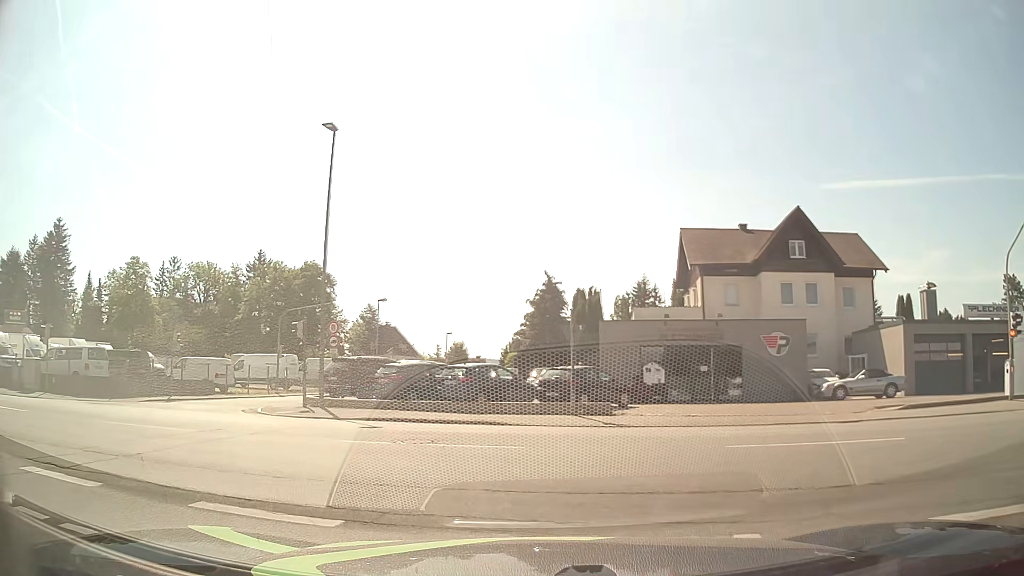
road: residential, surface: asphalt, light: Day
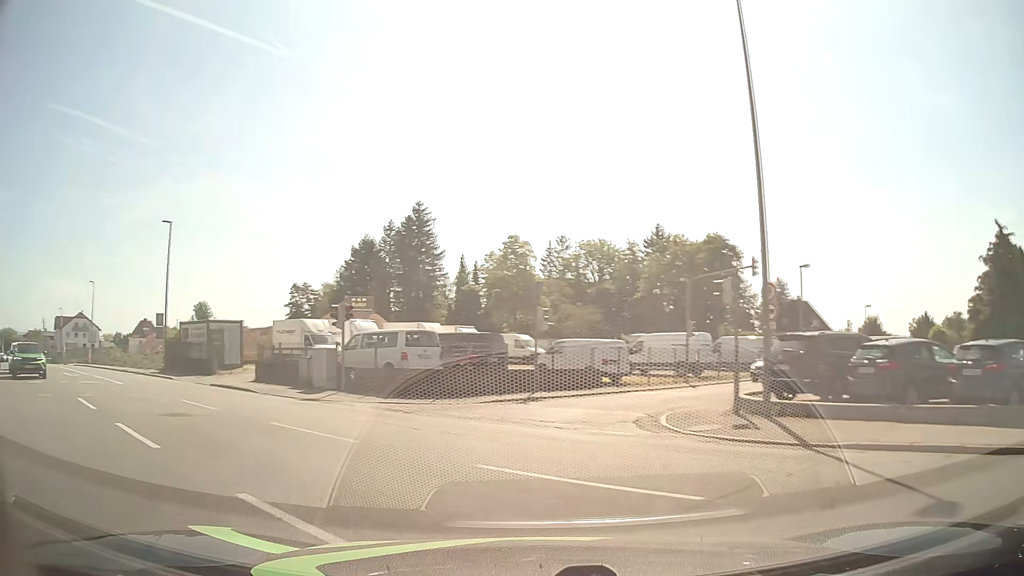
(-2.6, +9.1) m; -34°
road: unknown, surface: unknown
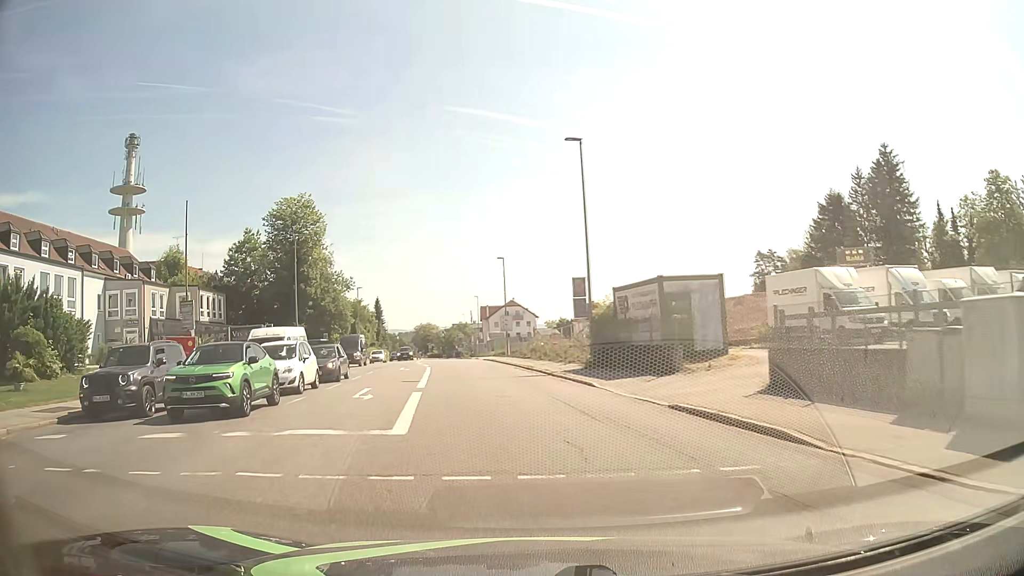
(-7.0, +16.4) m; -39°
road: tertiary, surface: asphalt
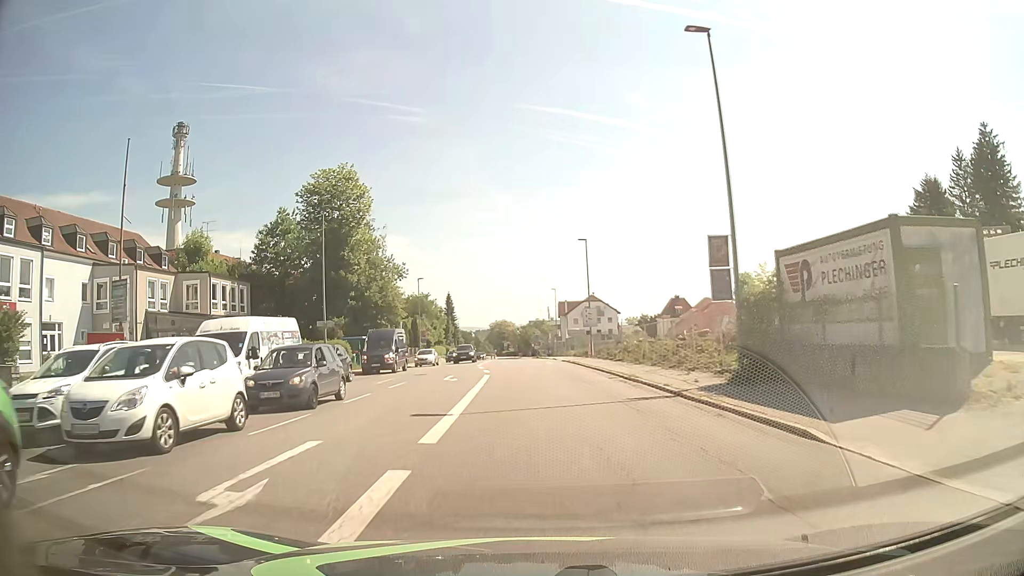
(-0.9, +11.5) m; -7°
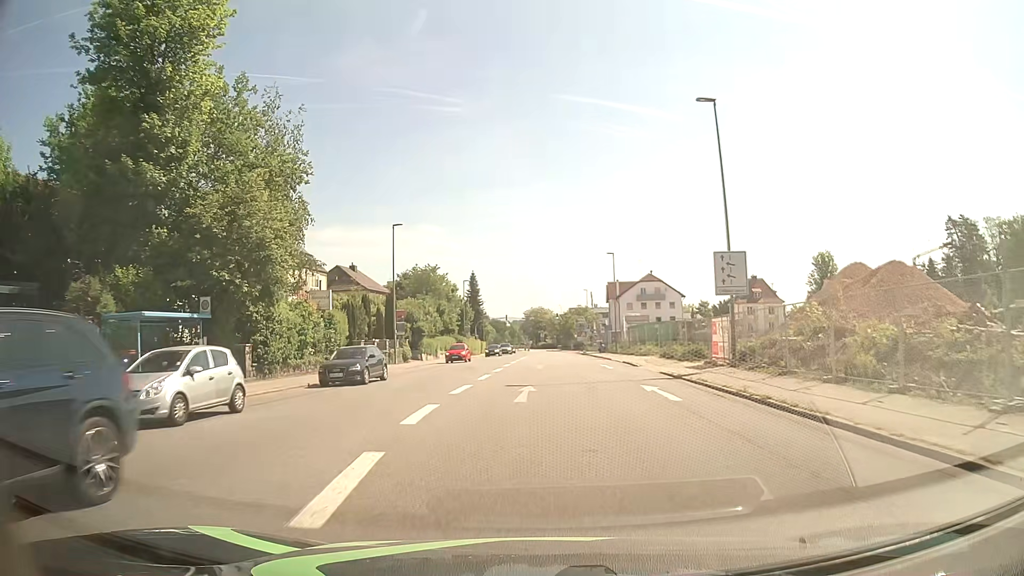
(-1.1, +33.8) m; -3°
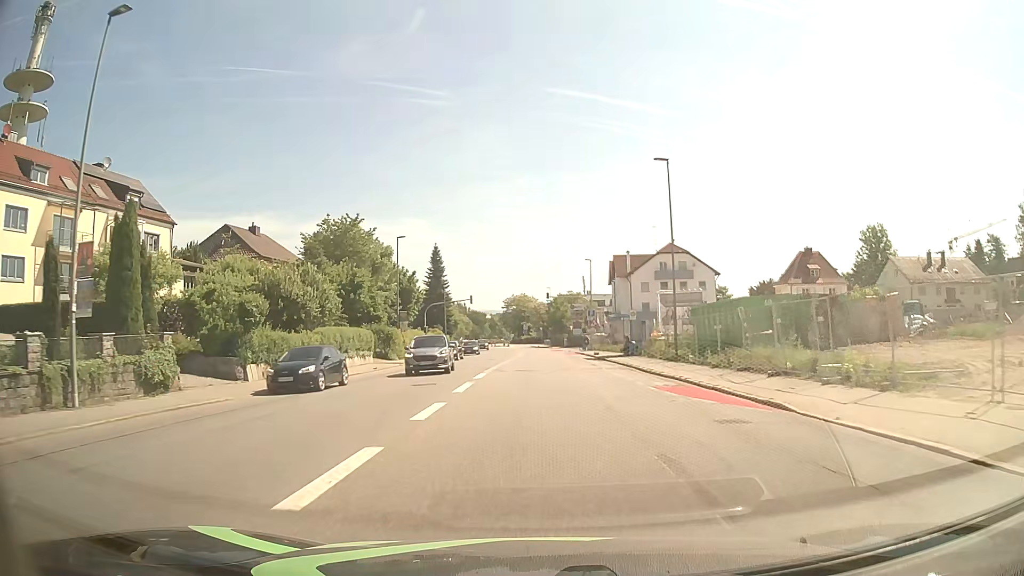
(+0.2, +35.5) m; +1°
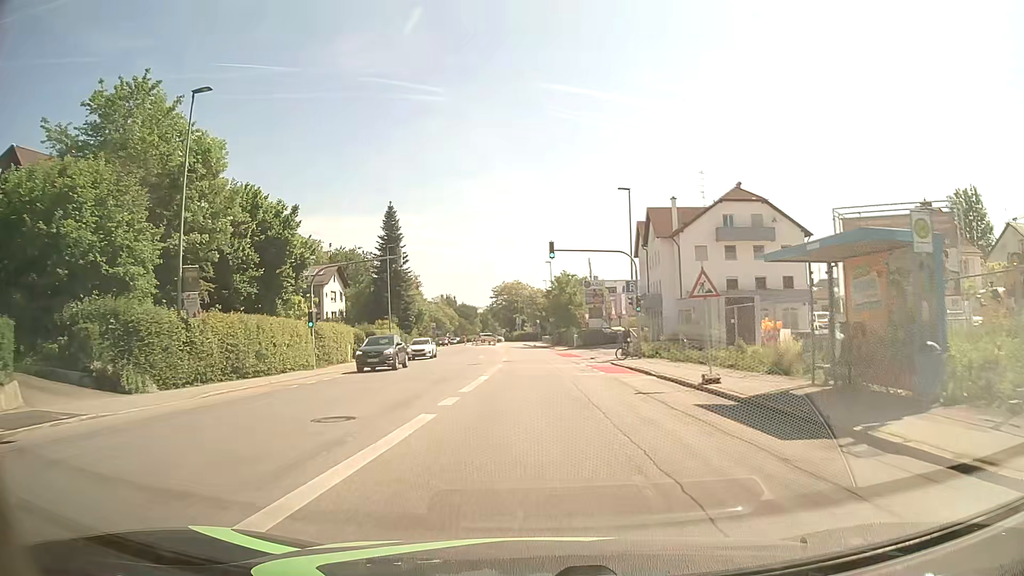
(+0.1, +35.2) m; 0°
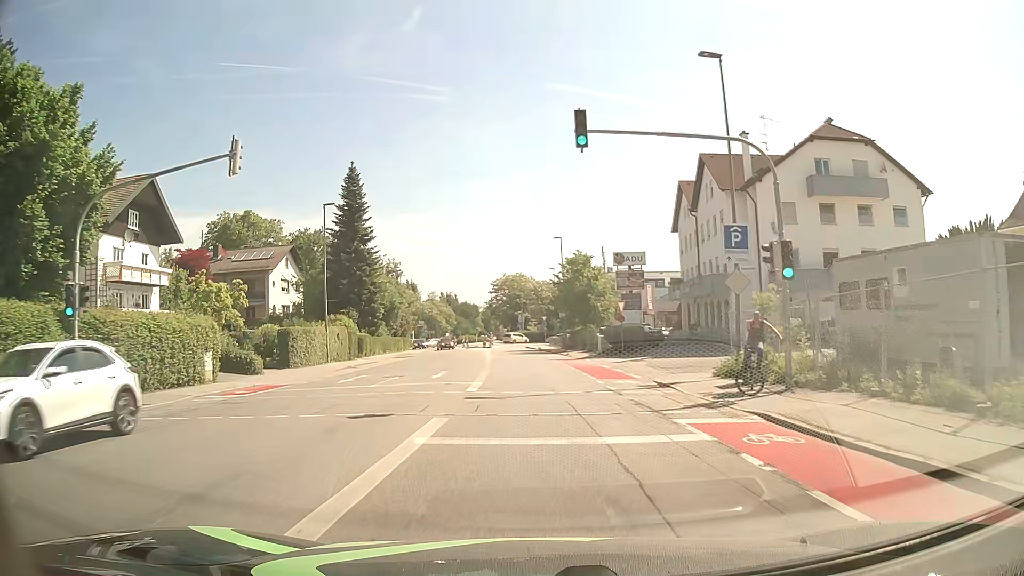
(-0.1, +20.8) m; -1°
(0, +10) (0, +20) (0, +30) (-1, +40) (-1, +50) (-2, +60) (-2, +70) (-3, +80) (-3, +90) (-1, +100) m
